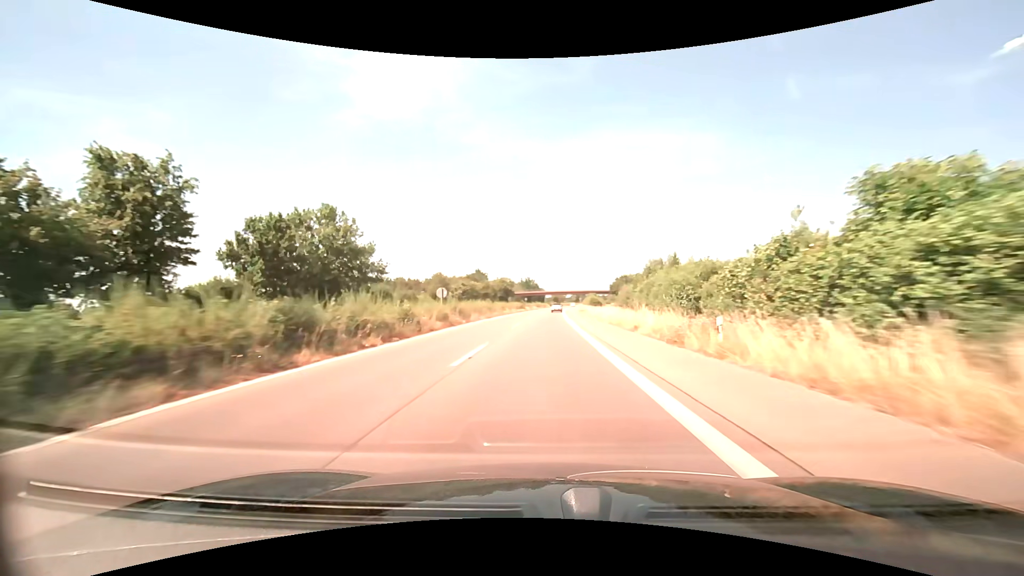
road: trunk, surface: asphalt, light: Day
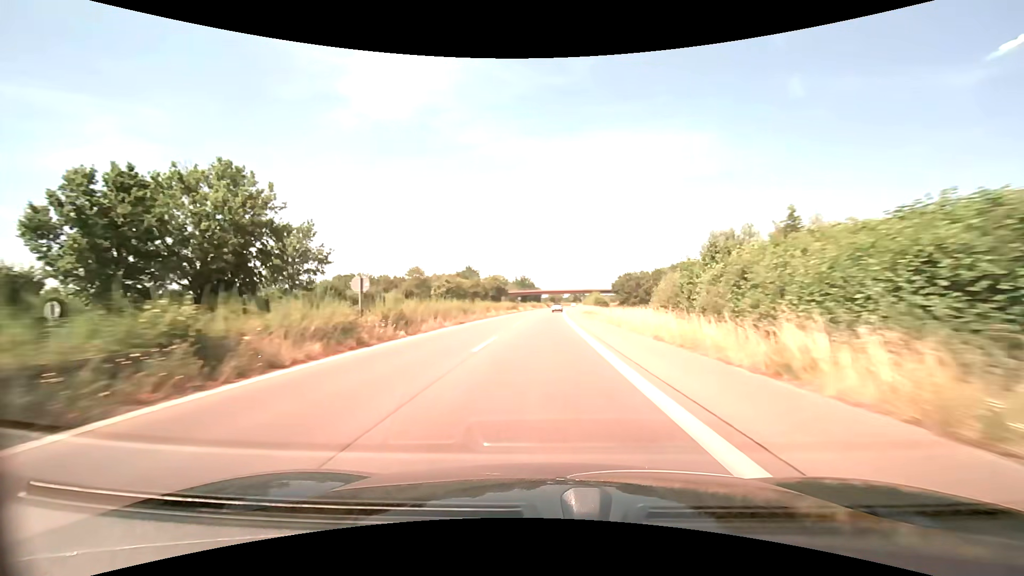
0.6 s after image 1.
(0.0, +15.0) m; +1°
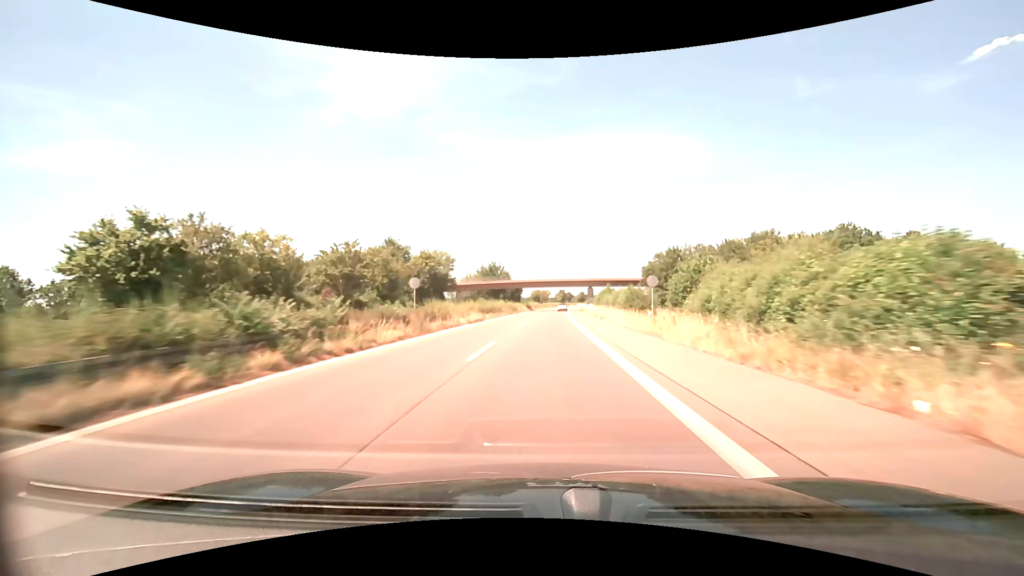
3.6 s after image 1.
(+0.9, +74.6) m; +2°
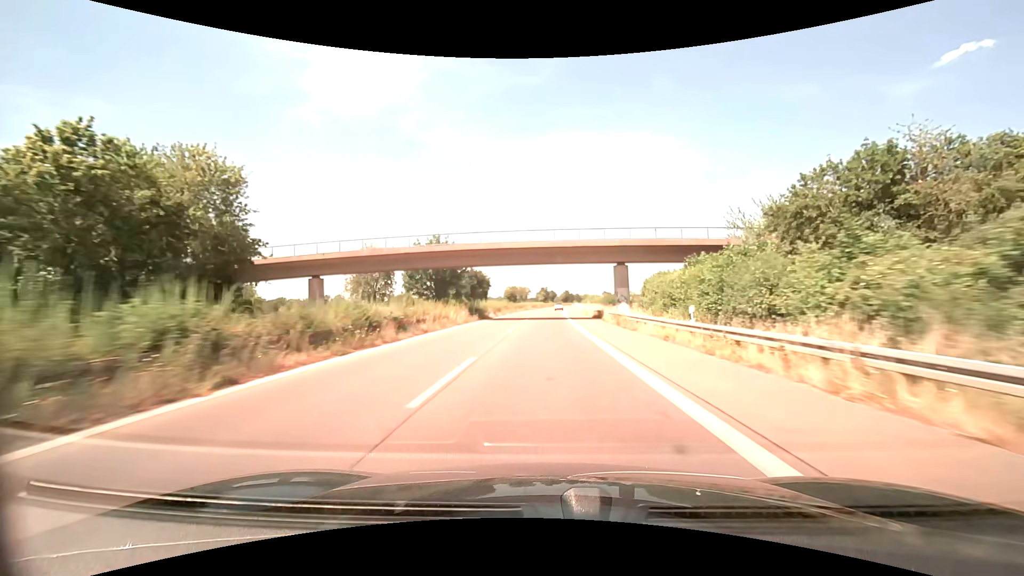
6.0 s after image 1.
(+1.0, +59.4) m; +2°
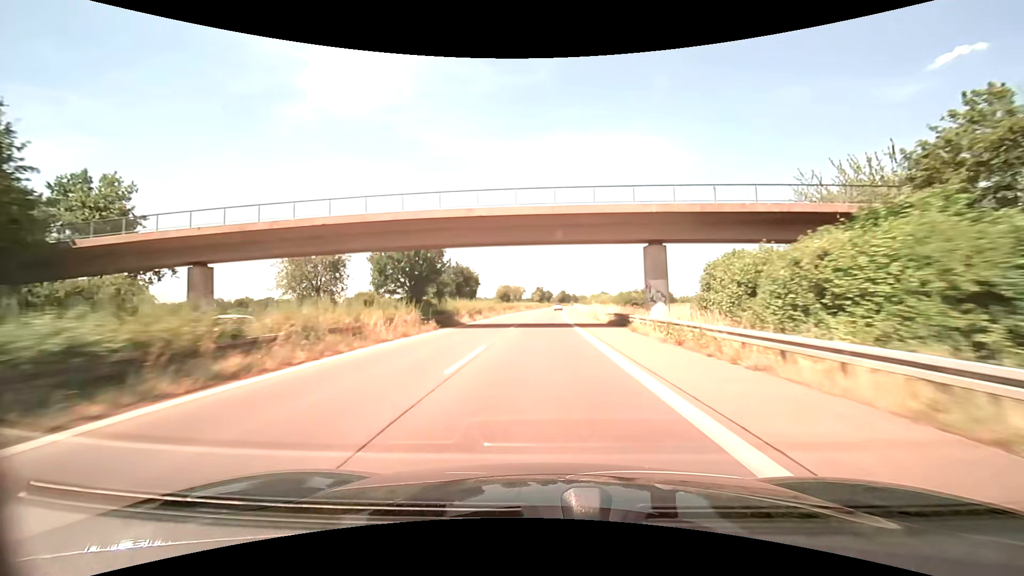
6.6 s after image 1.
(+0.1, +14.8) m; 0°
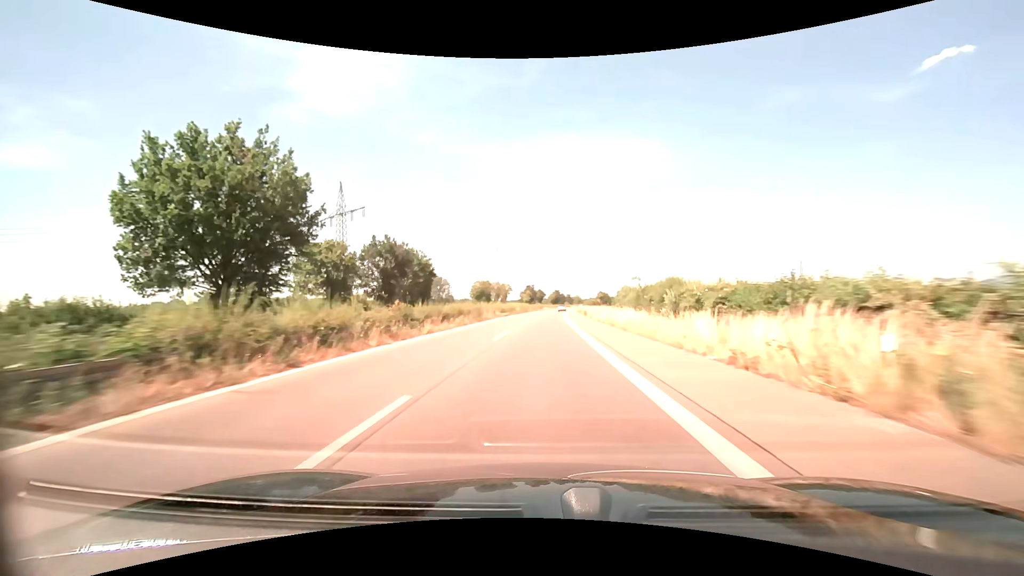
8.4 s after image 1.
(+0.3, +44.4) m; +1°
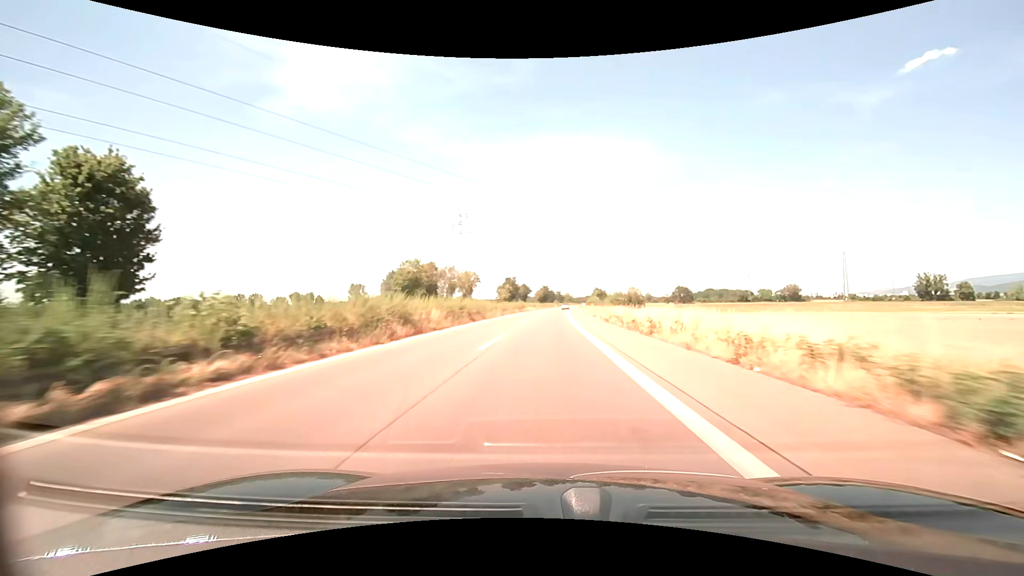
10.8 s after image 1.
(+0.6, +59.1) m; +1°
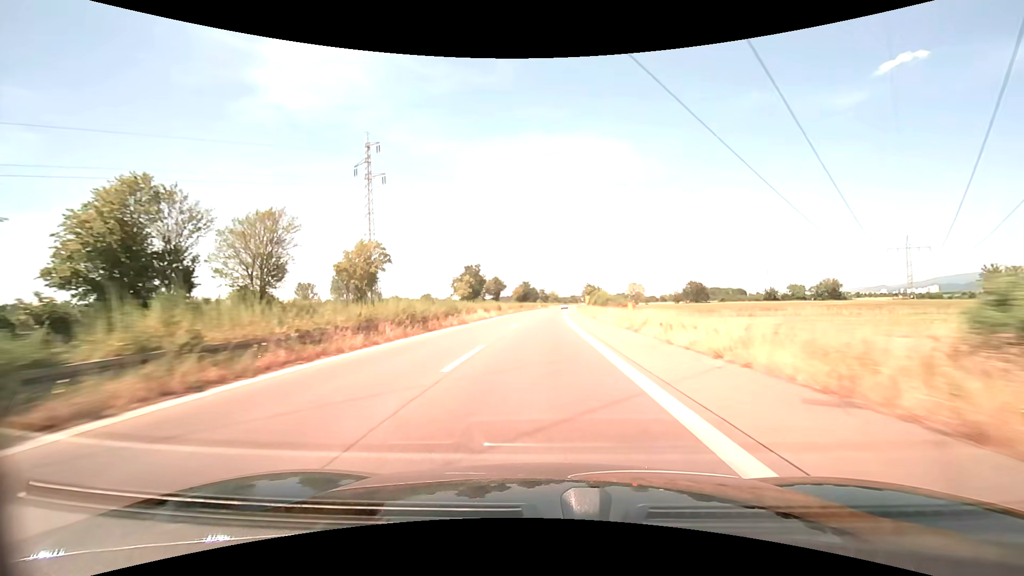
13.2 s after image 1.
(+1.3, +59.0) m; +2°
(0, +10) (0, +20) (0, +30) (0, +40) (0, +50) (+1, +60) (+1, +70) (+1, +80) (+2, +90) (+2, +100) m
